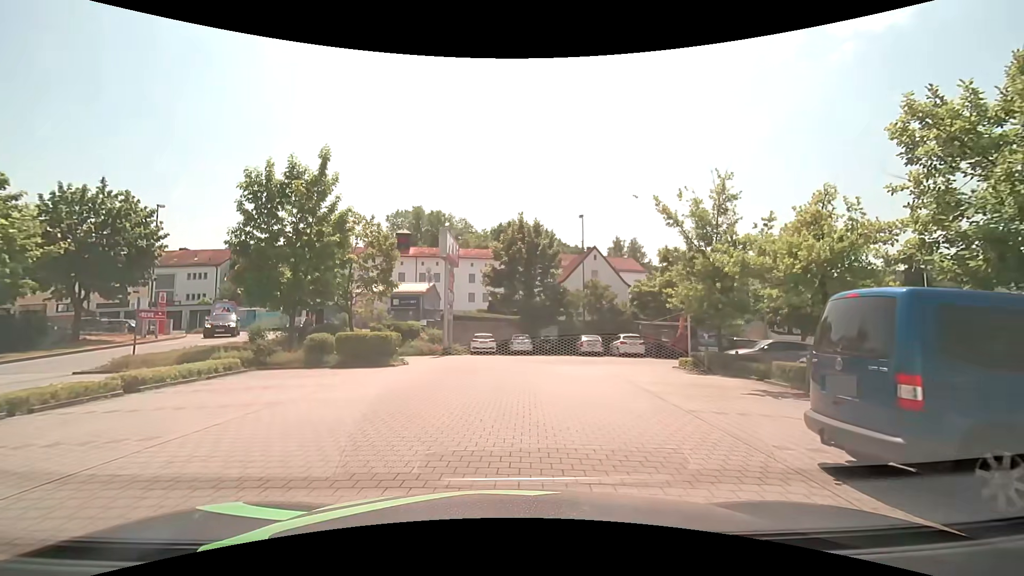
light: Day
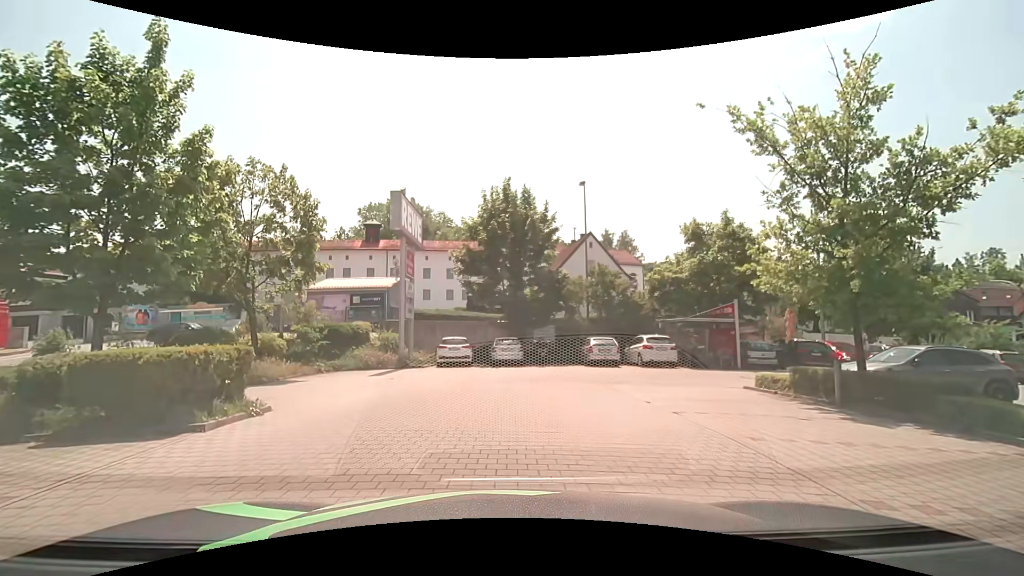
(+0.1, +9.4) m; +3°
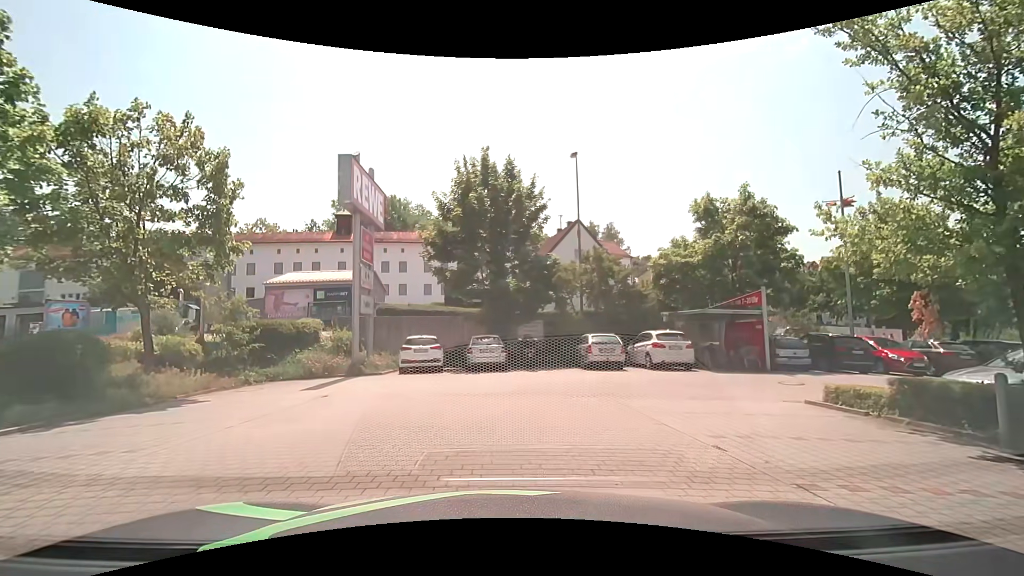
(0.0, +4.5) m; +1°
